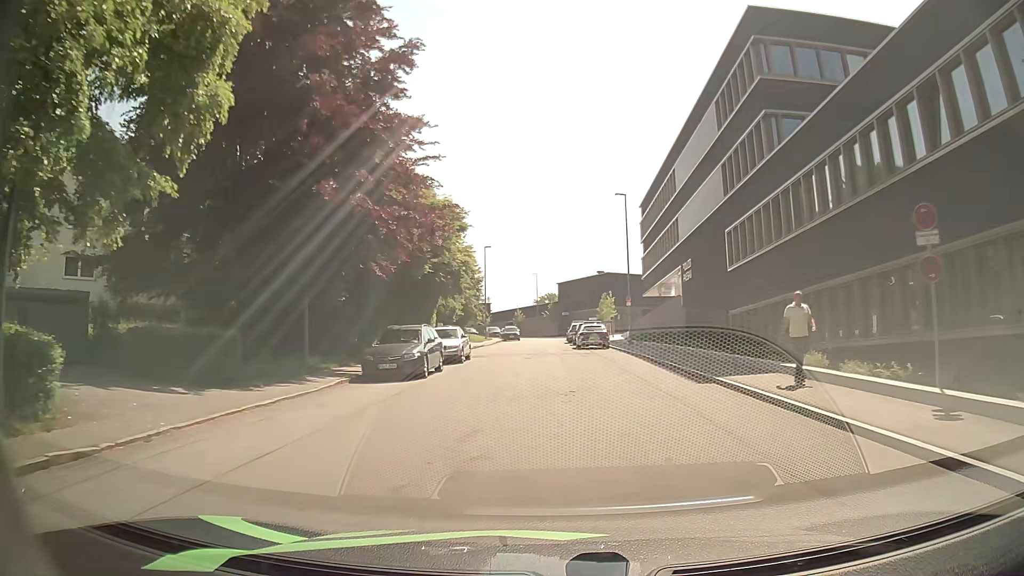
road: residential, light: Day
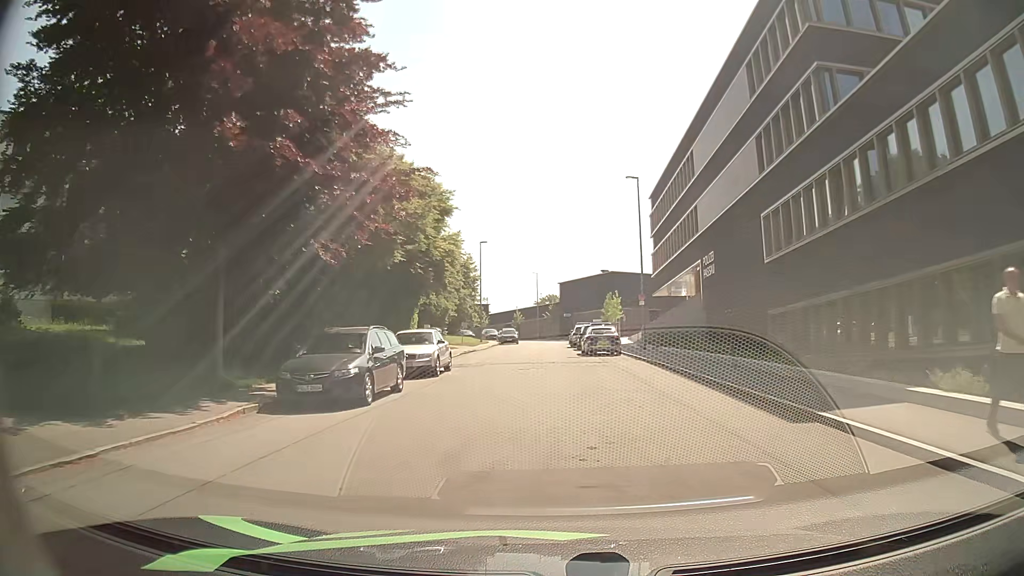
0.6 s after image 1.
(0.0, +6.0) m; 0°
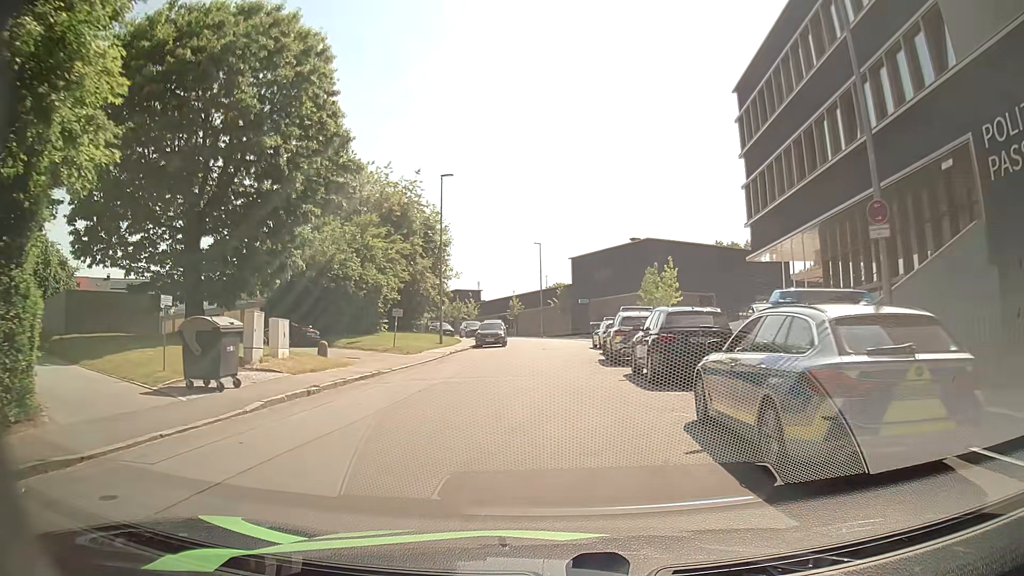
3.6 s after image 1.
(+0.1, +28.2) m; 0°
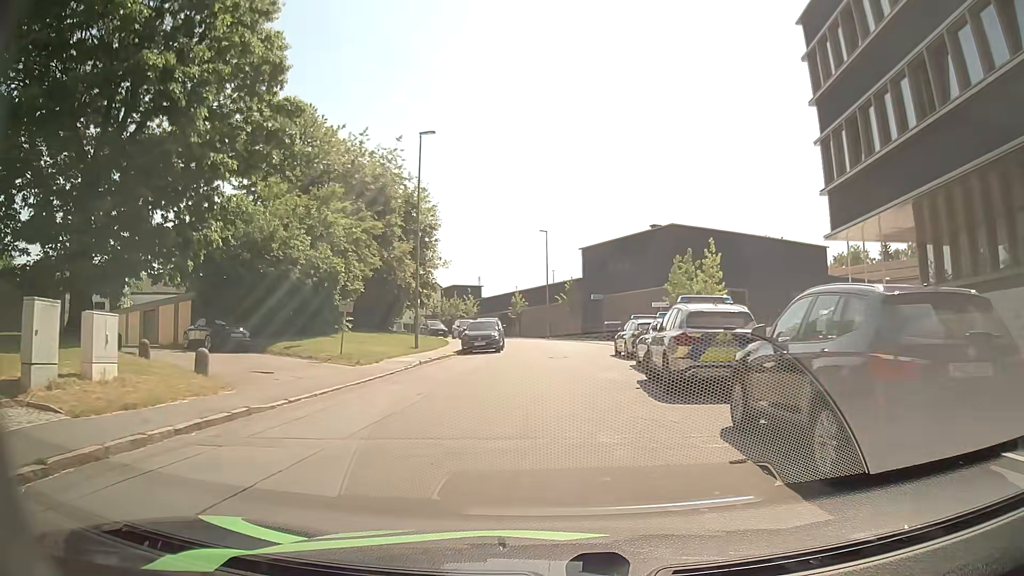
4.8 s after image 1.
(0.0, +9.1) m; -1°
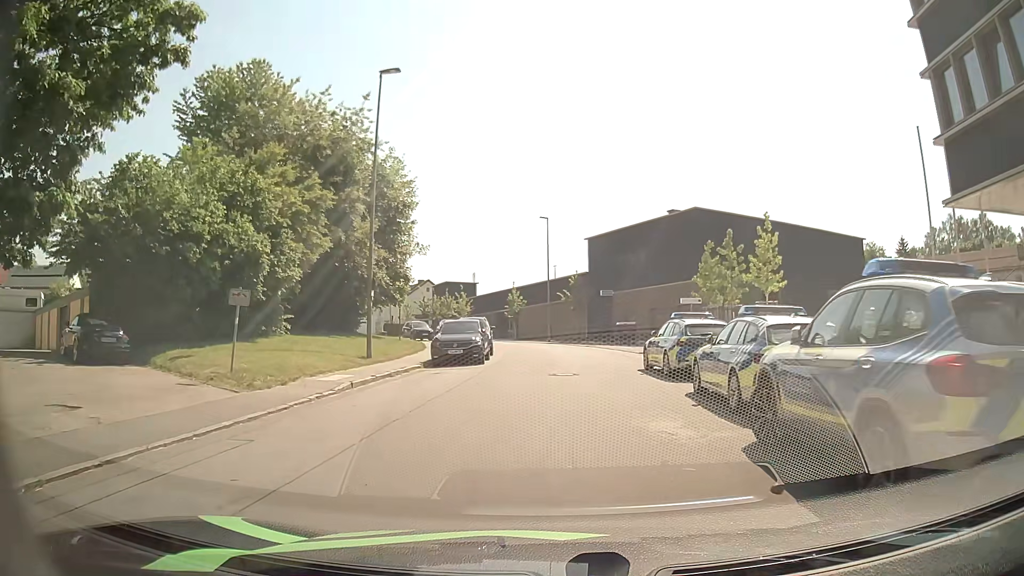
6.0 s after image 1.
(0.0, +8.4) m; -1°
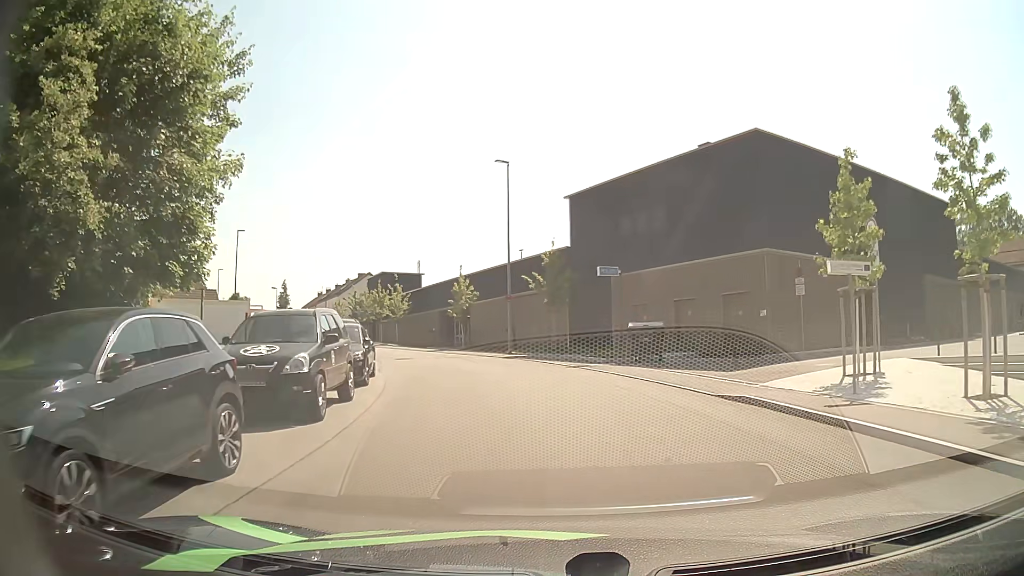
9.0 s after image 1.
(+0.5, +19.8) m; +4°
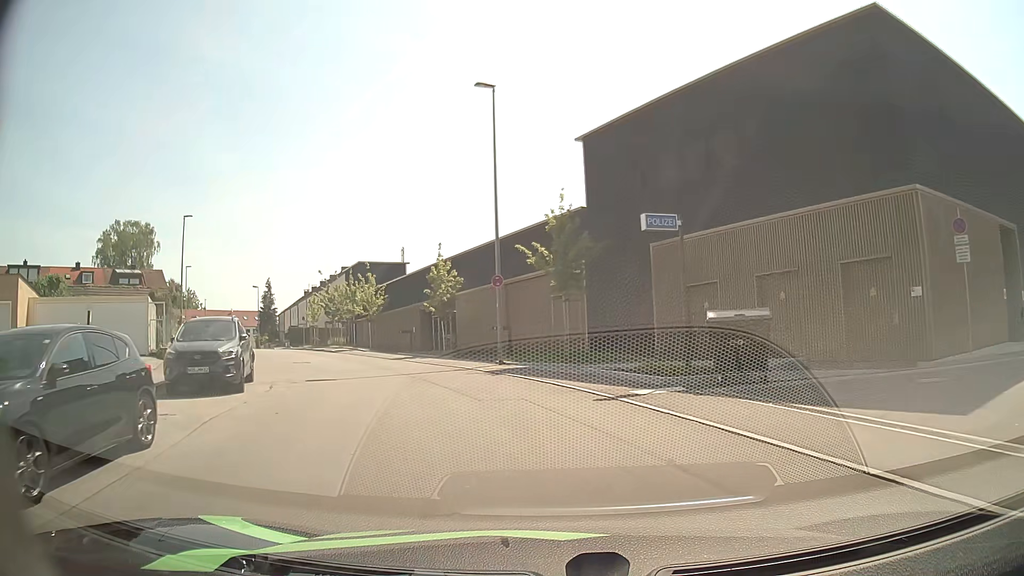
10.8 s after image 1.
(0.0, +11.4) m; -1°
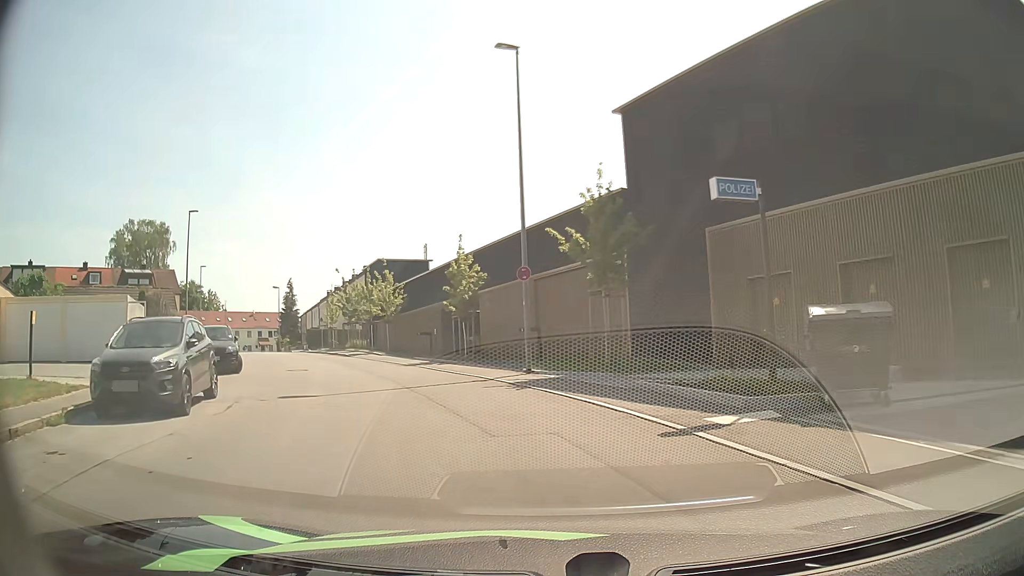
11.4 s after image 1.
(-0.1, +3.8) m; -3°
(-1, +10) (-3, +20) (-8, +29) (-12, +37) (-17, +46) (-22, +55) (-26, +64) (-31, +73) (-36, +82) (-40, +91) m
